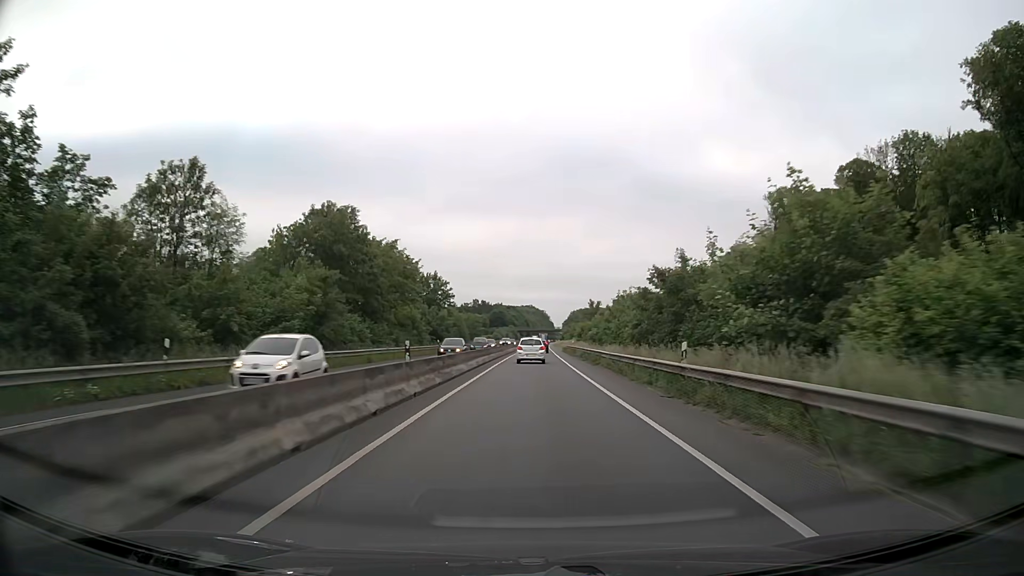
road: trunk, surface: asphalt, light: Day
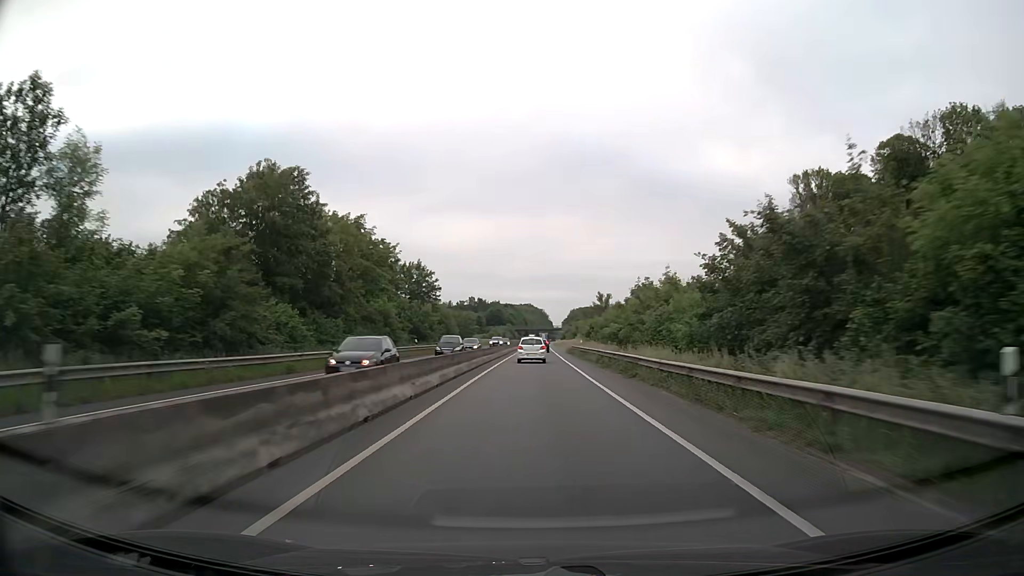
(0.0, +13.0) m; 0°
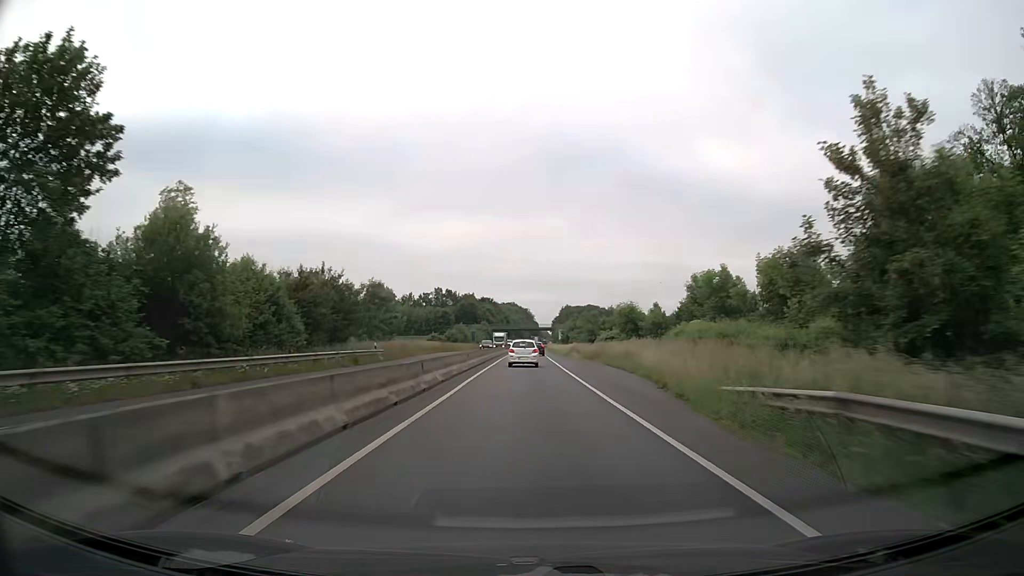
(+0.7, +65.1) m; +2°
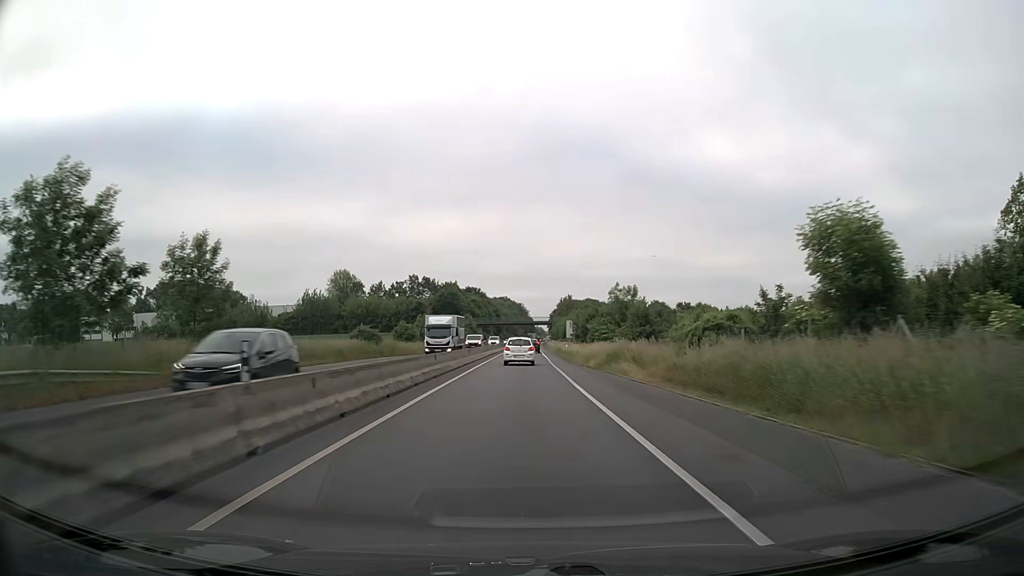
(+0.1, +38.8) m; 0°
(0, +10) (0, +20) (0, +30) (0, +40) (0, +50) (0, +60) (0, +70) (0, +80) (0, +90) (0, +100) m
